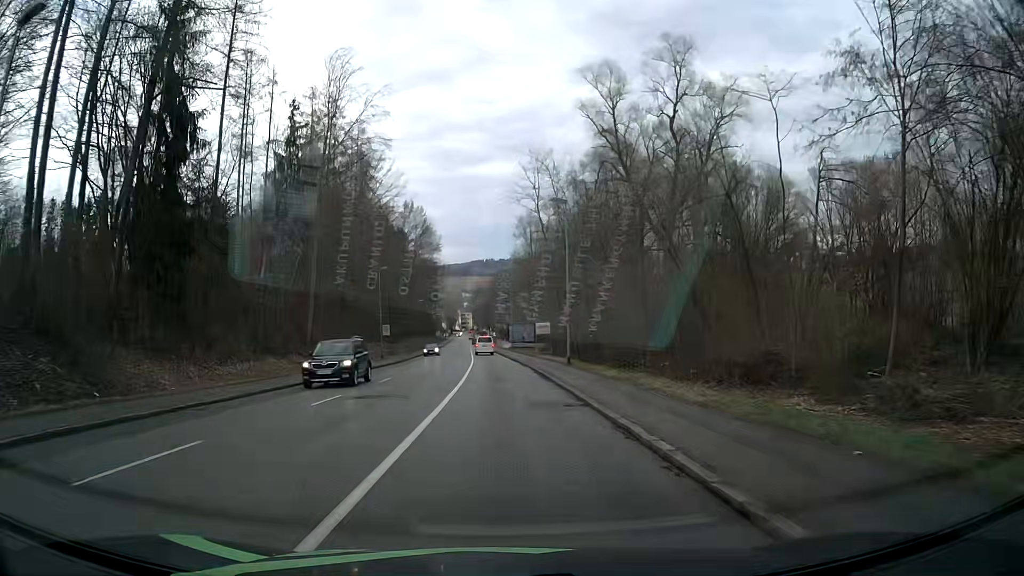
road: tertiary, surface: asphalt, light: Day
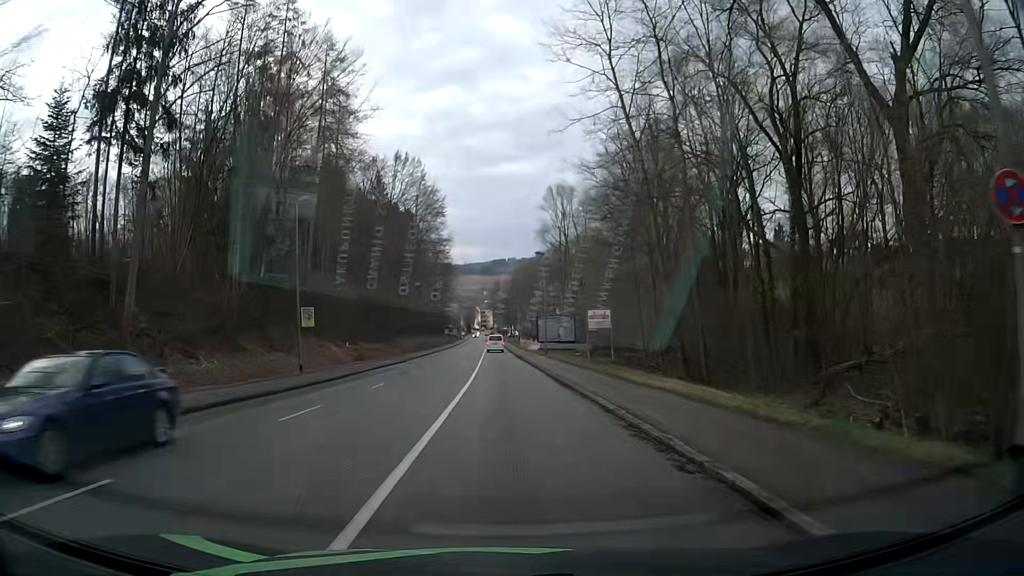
(-0.5, +29.7) m; -2°
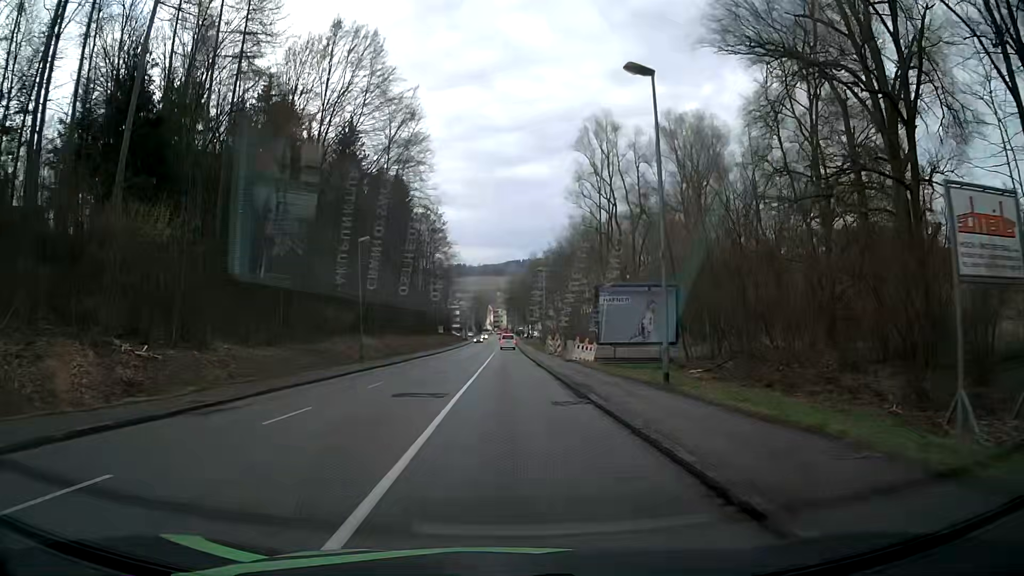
(-0.4, +36.7) m; -1°
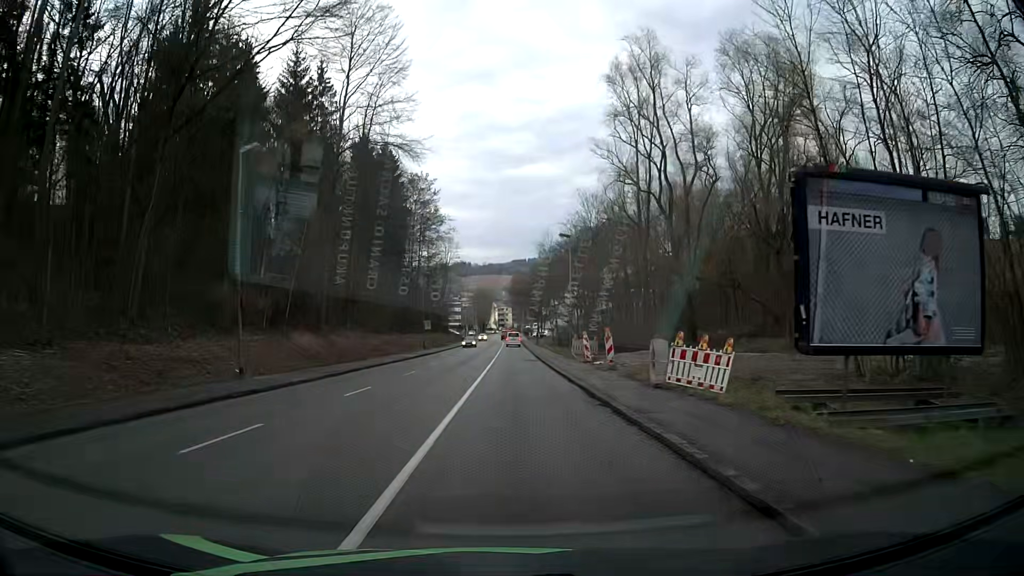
(-0.4, +21.7) m; -1°
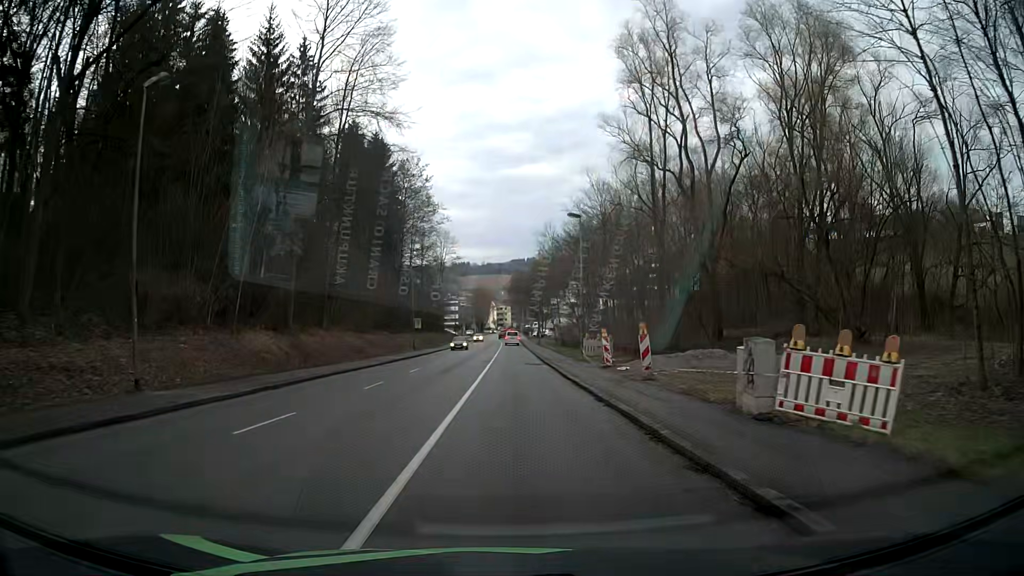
(0.0, +7.1) m; 0°
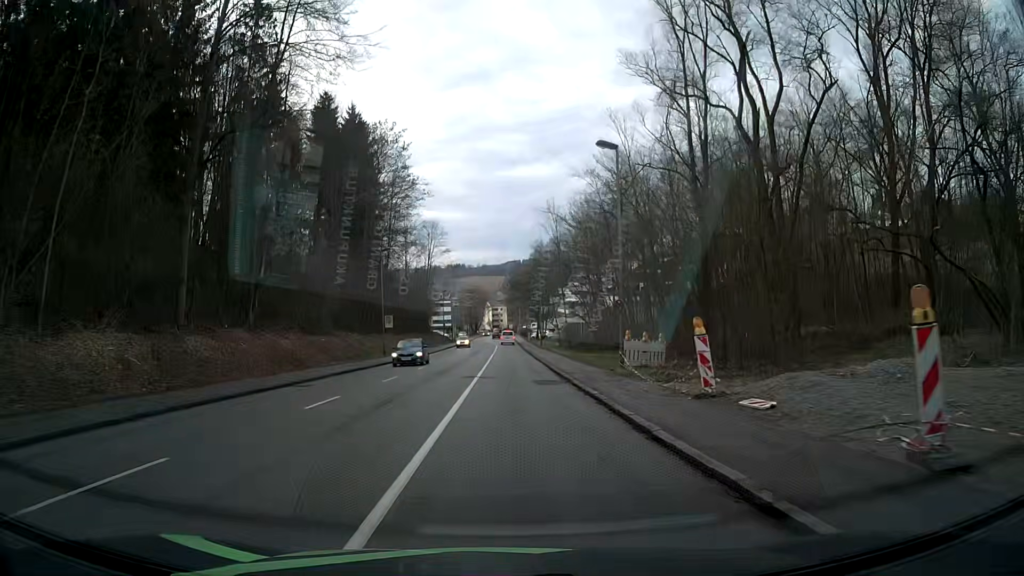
(0.0, +14.2) m; 0°
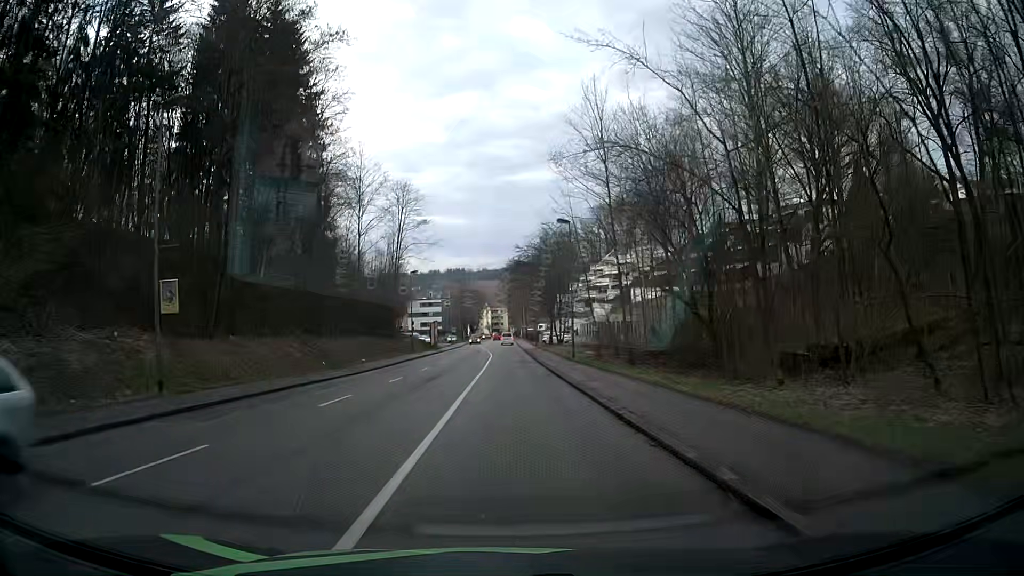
(-0.1, +34.5) m; -1°
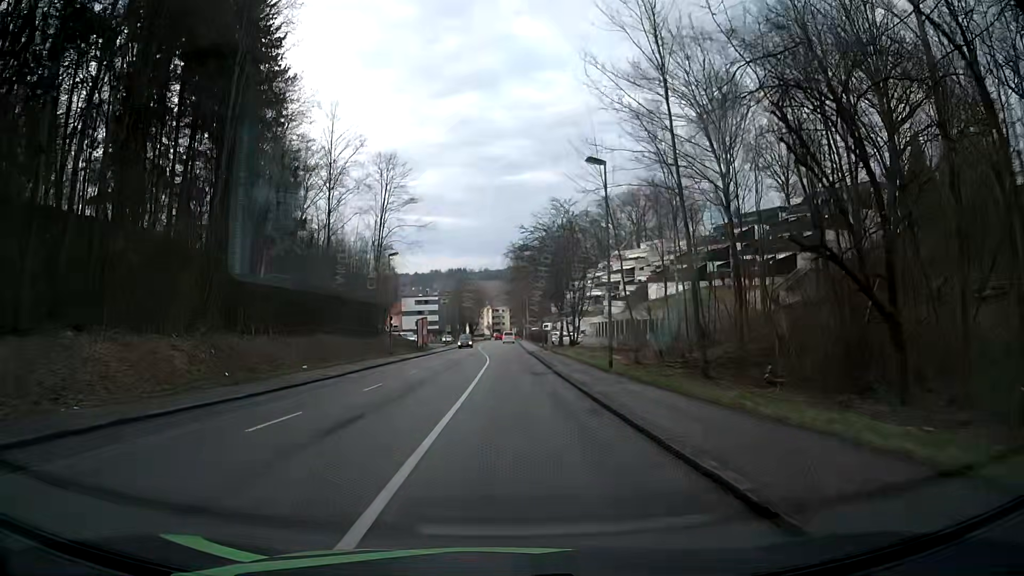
(0.0, +13.6) m; -1°
(0, +10) (0, +20) (0, +30) (+1, +40) (+1, +50) (+1, +60) (+1, +70) (+1, +80) (+1, +90) (+2, +100) m
